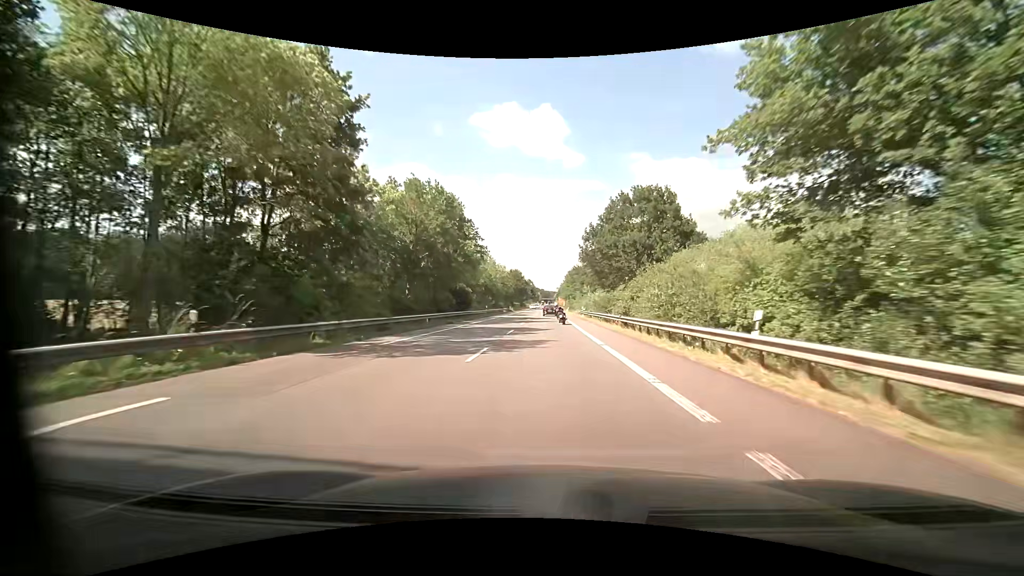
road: primary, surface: asphalt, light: Day
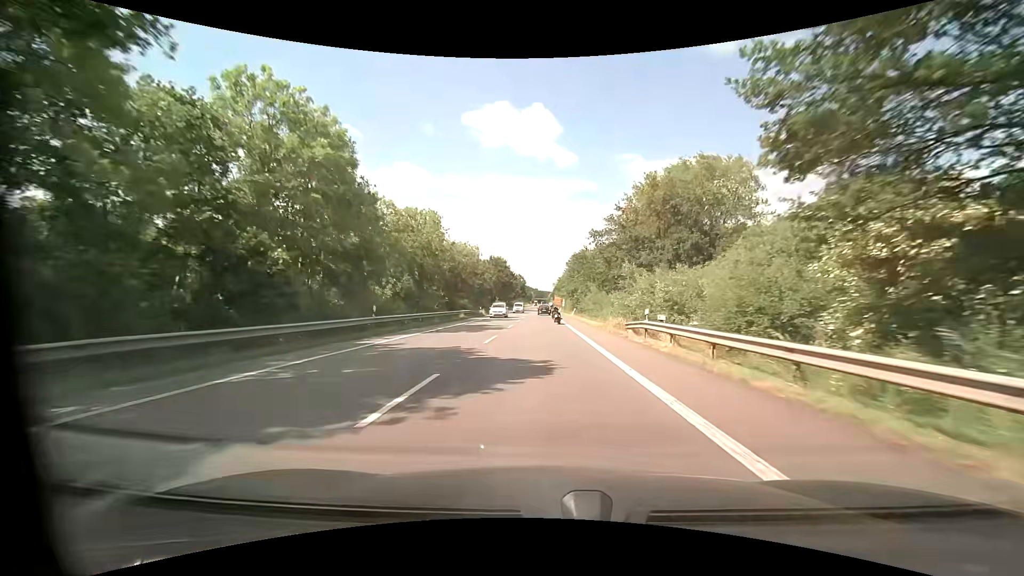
(+0.1, +42.8) m; 0°
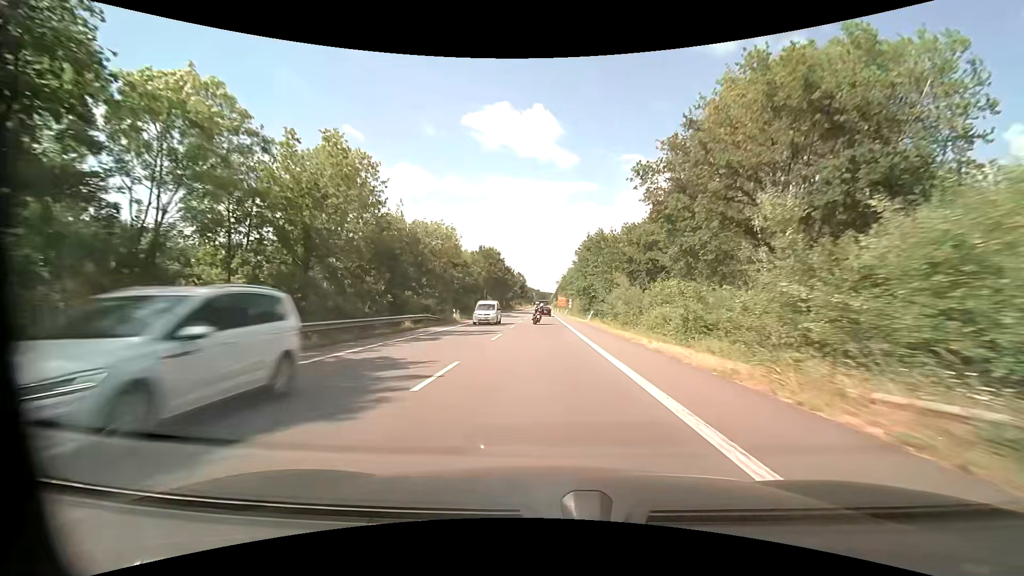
(0.0, +21.9) m; 0°
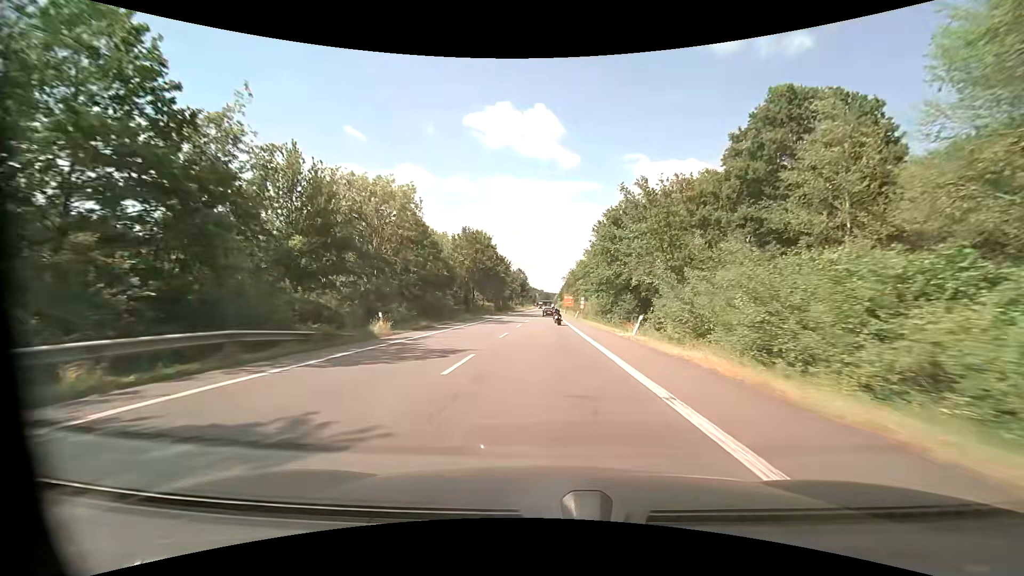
(-0.1, +22.4) m; 0°
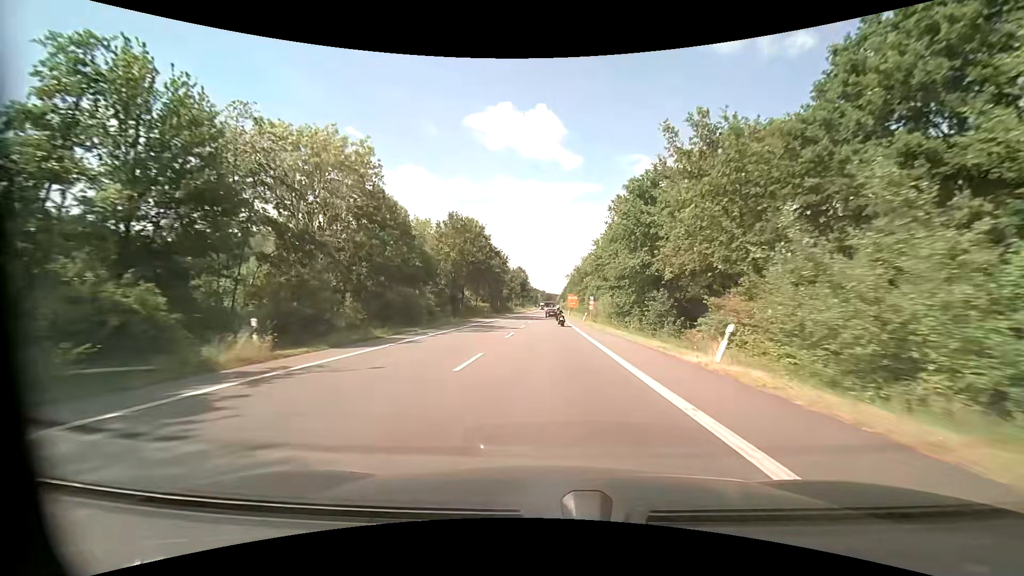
(0.0, +11.4) m; 0°
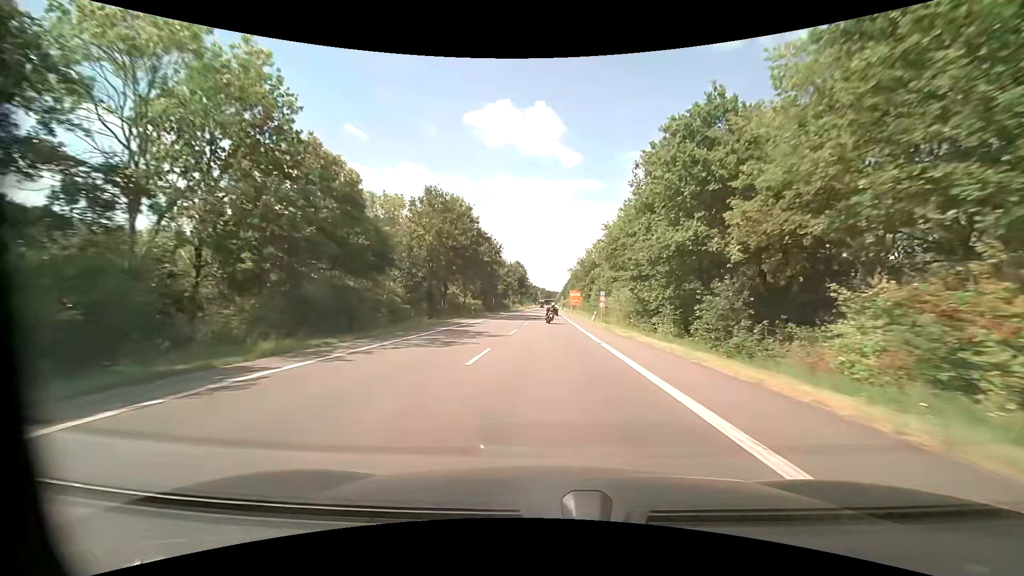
(0.0, +11.5) m; 0°
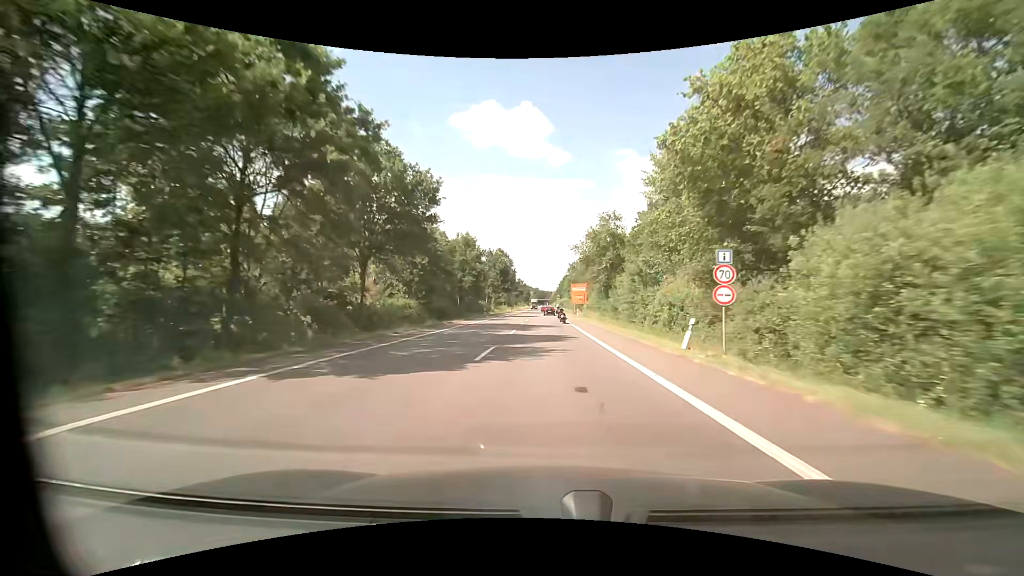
(+0.2, +35.6) m; +1°
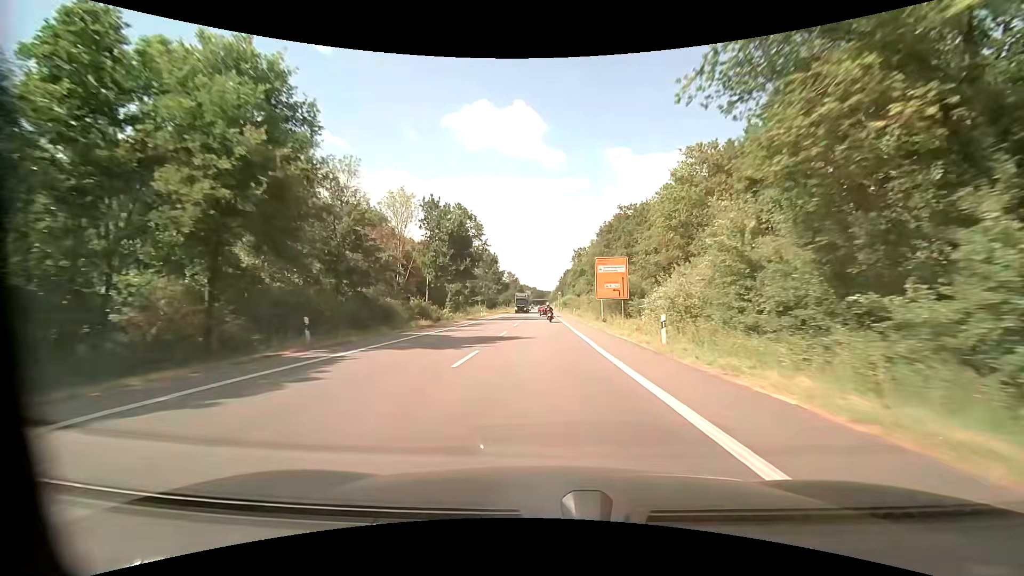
(+0.4, +49.6) m; 0°
(0, +10) (0, +20) (0, +30) (0, +40) (0, +50) (0, +60) (0, +70) (-1, +80) (-1, +90) (-1, +100) m
